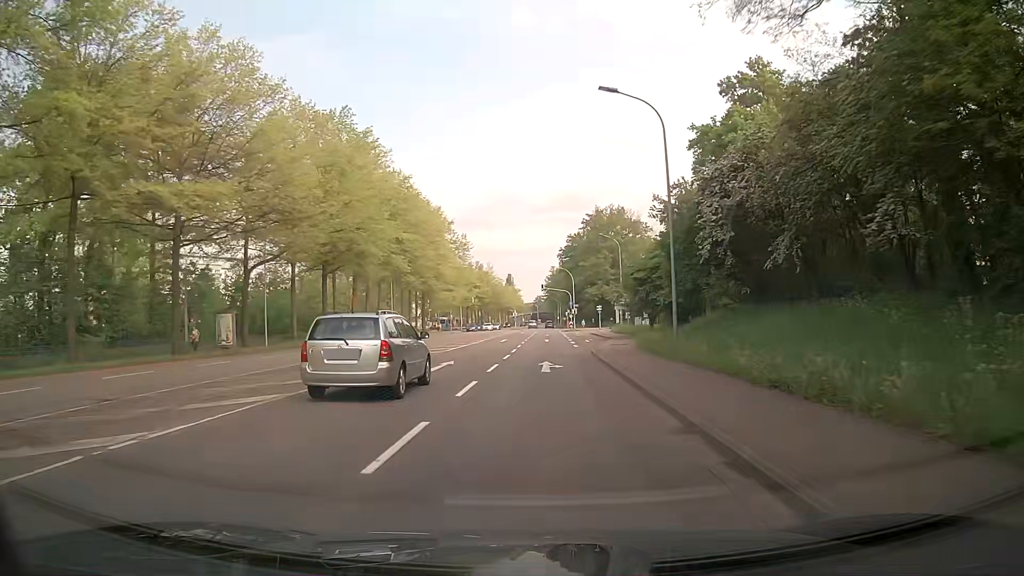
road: secondary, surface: asphalt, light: Day
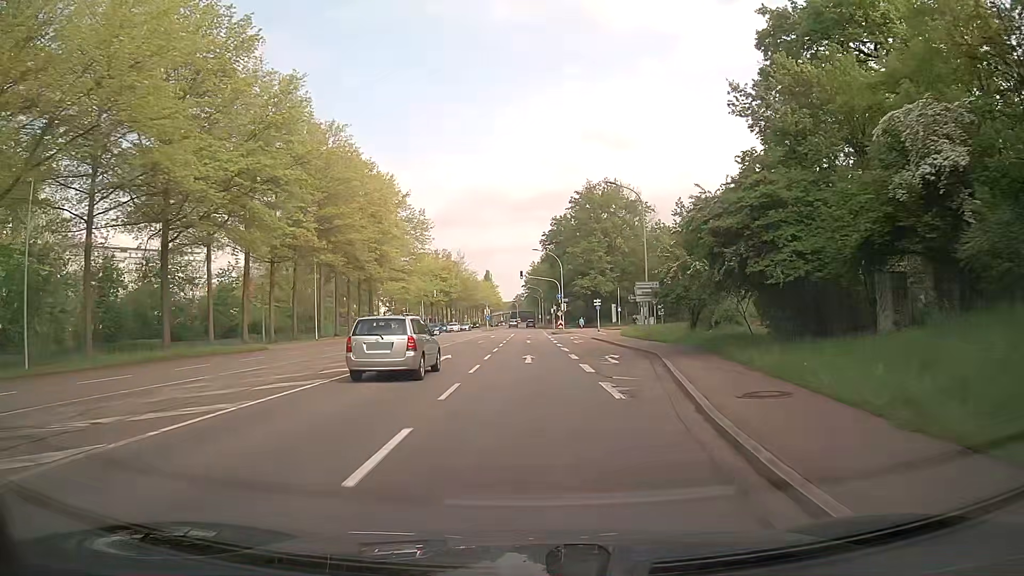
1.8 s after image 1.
(+0.4, +24.0) m; +2°
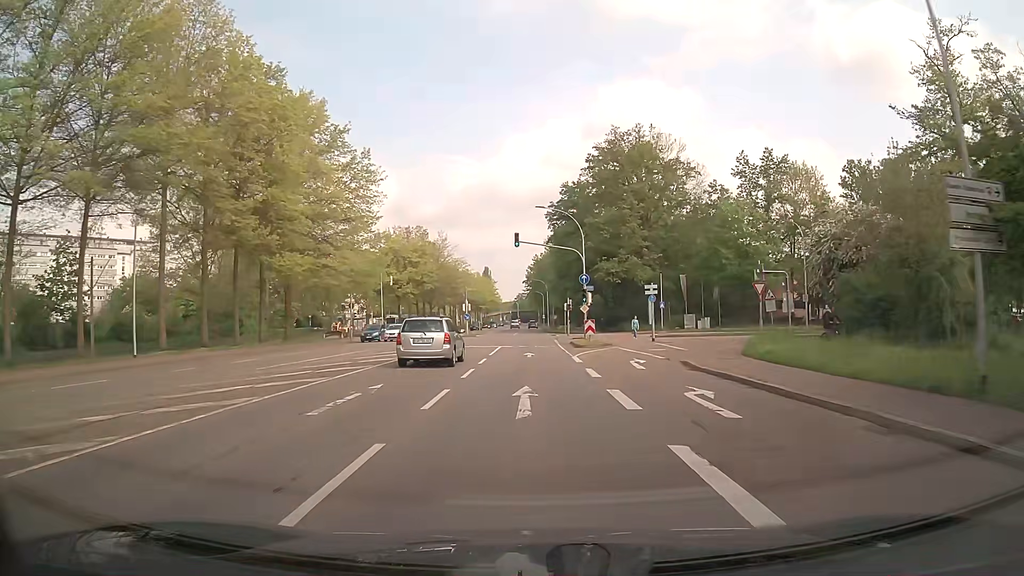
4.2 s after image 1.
(-0.2, +31.3) m; 0°
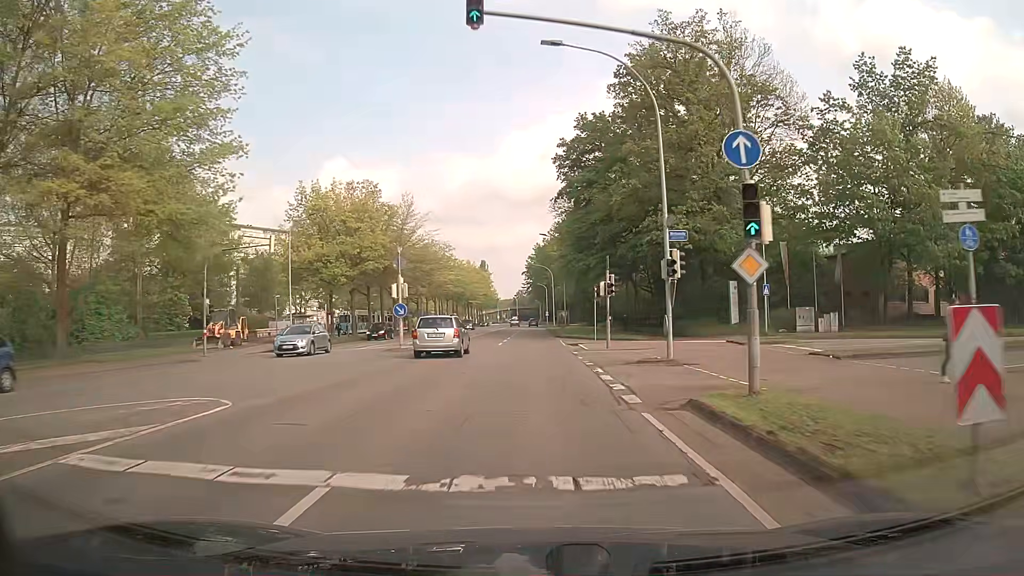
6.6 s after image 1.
(+0.1, +30.7) m; 0°
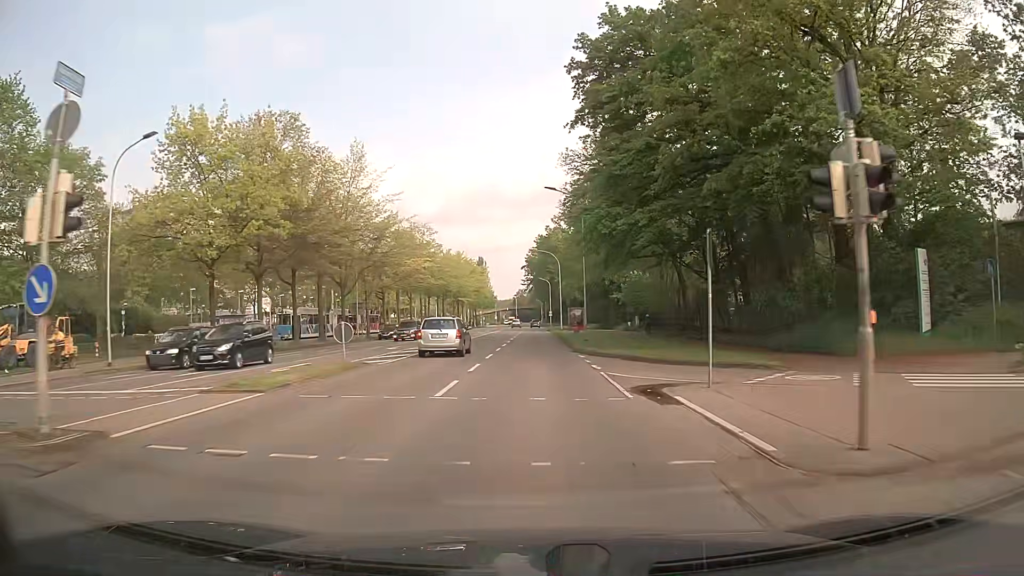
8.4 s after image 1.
(-0.1, +22.9) m; 0°
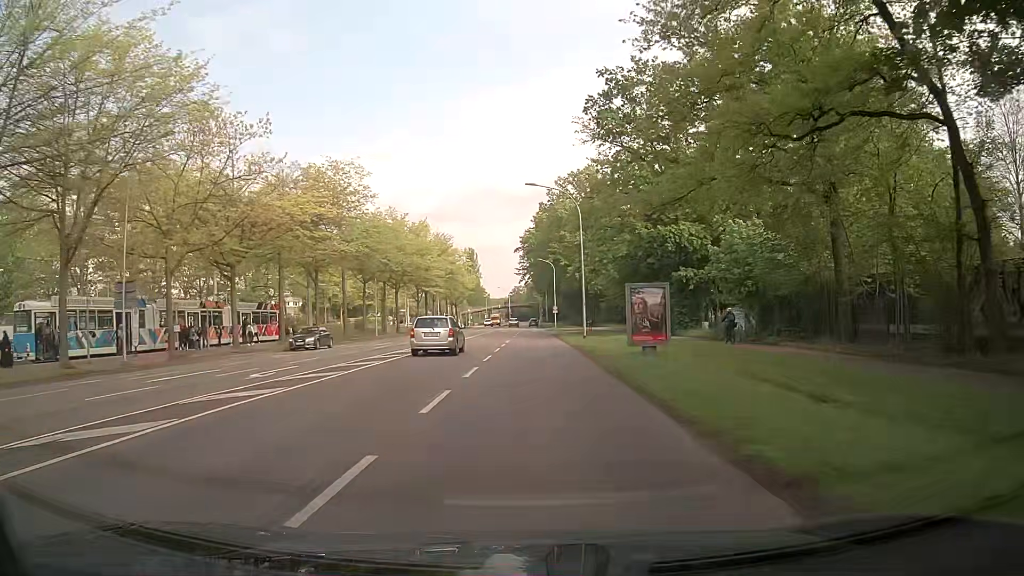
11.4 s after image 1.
(0.0, +38.2) m; 0°
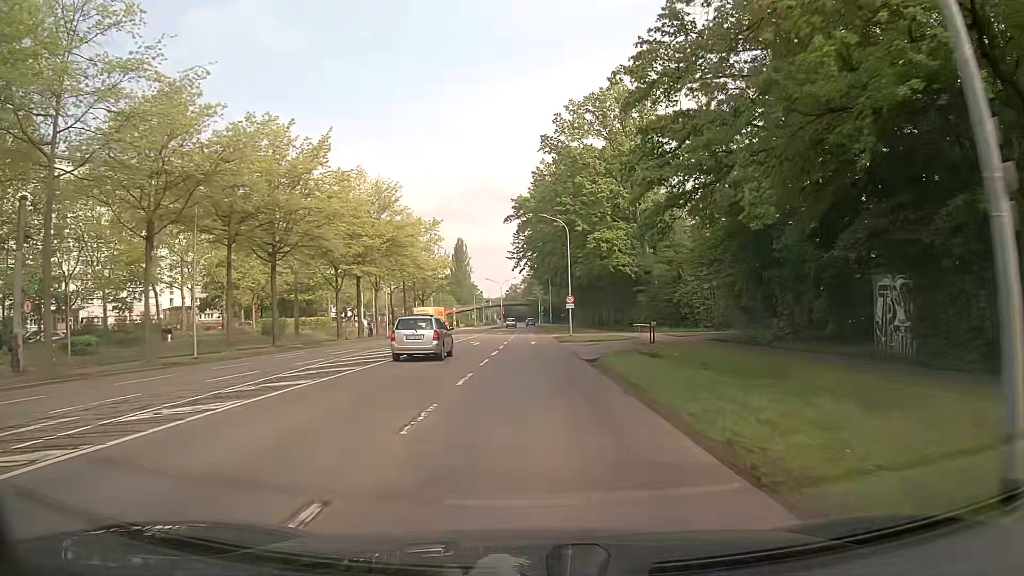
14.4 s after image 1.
(+0.2, +37.9) m; 0°
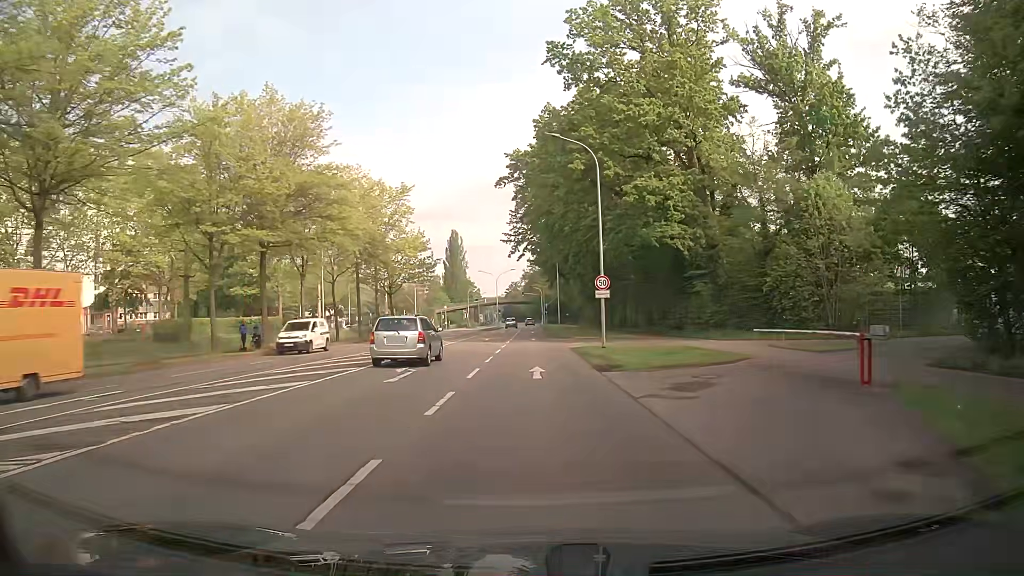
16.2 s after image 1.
(0.0, +22.6) m; 0°
(0, +10) (0, +20) (0, +30) (0, +40) (0, +50) (-1, +60) (-1, +70) (-1, +80) (-1, +90) (-1, +100) m
